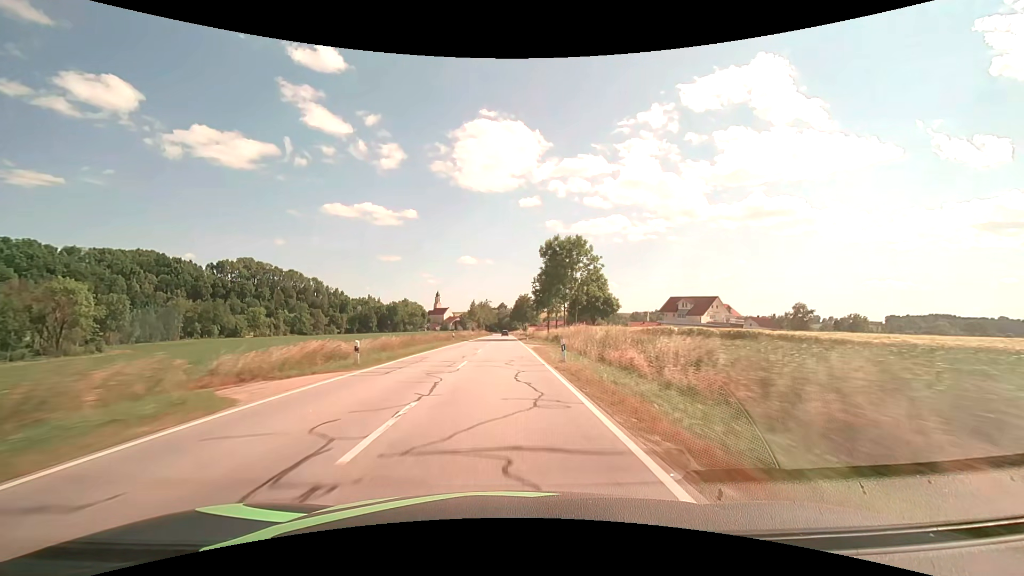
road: secondary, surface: asphalt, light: Day
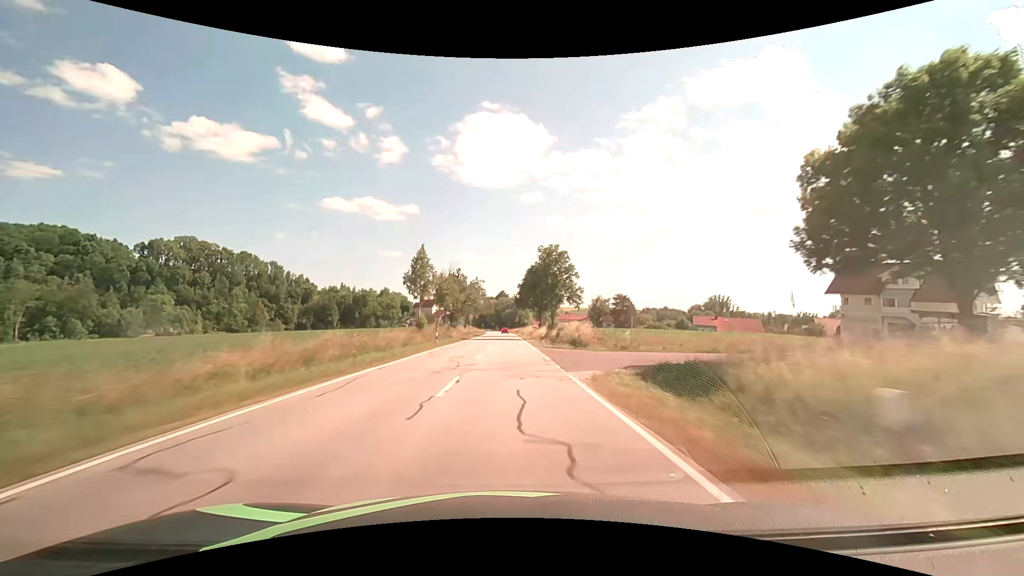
(-0.3, +79.3) m; 0°
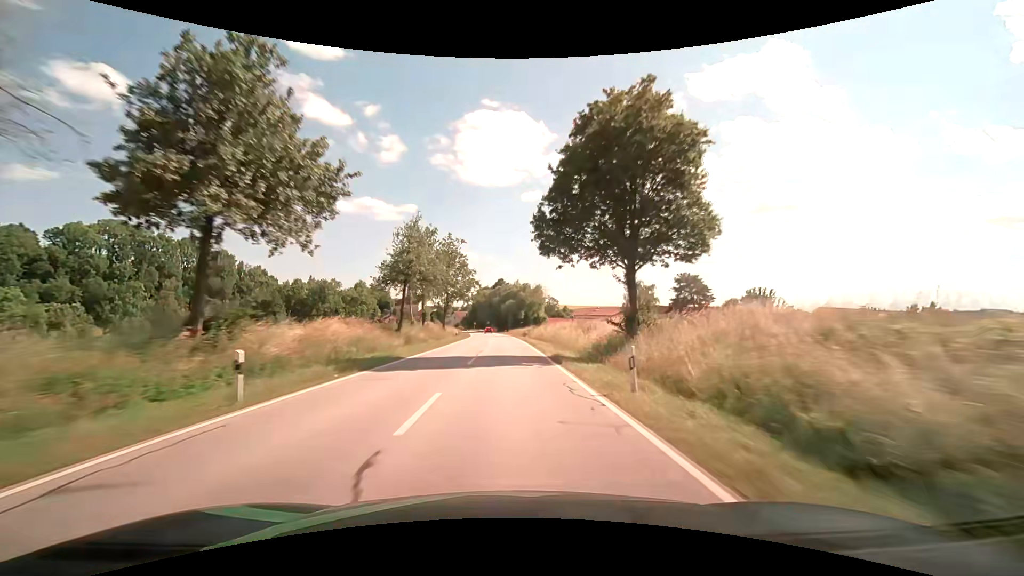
(+0.2, +63.2) m; 0°
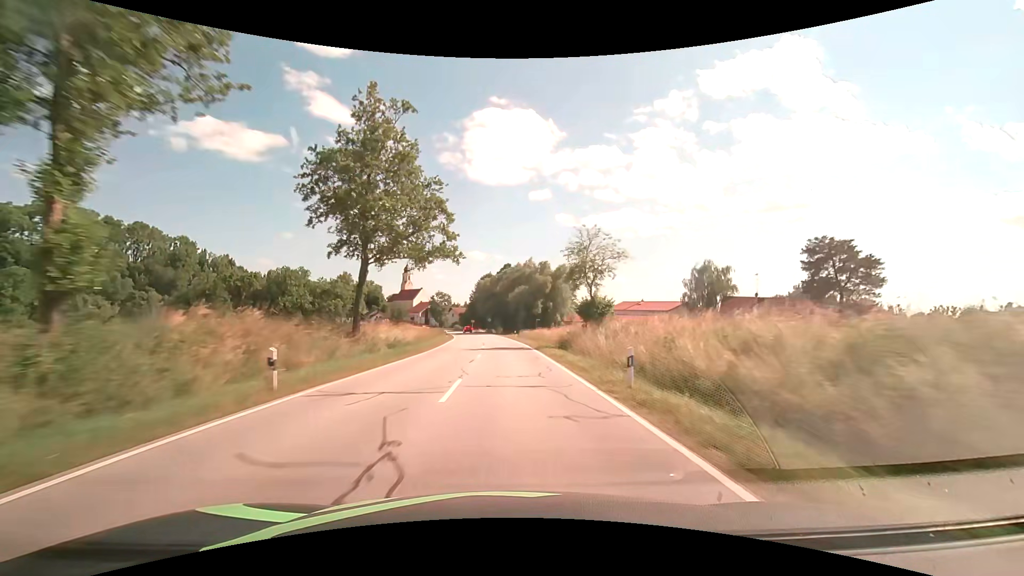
(-0.3, +44.8) m; -1°
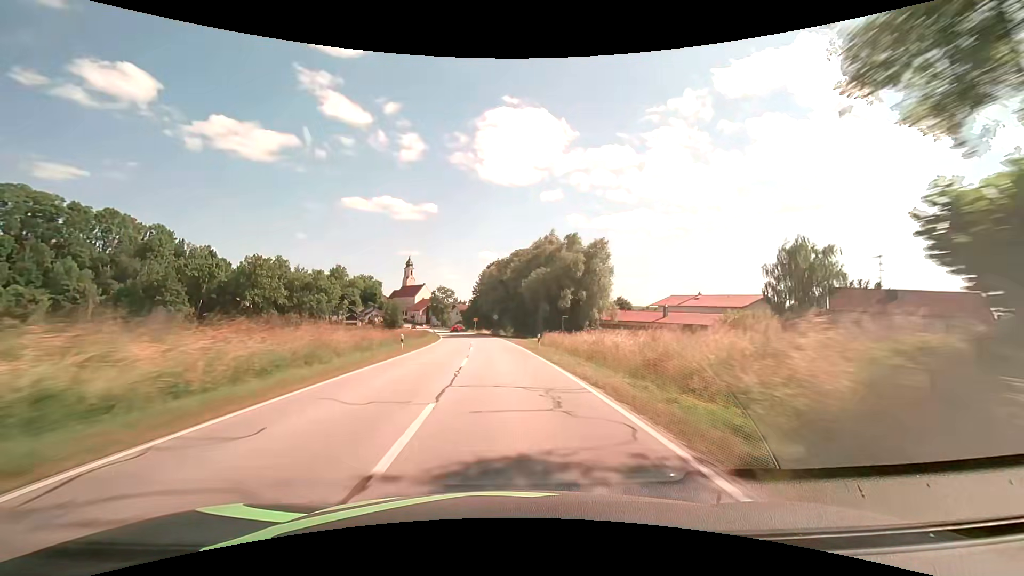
(-0.3, +28.2) m; -1°
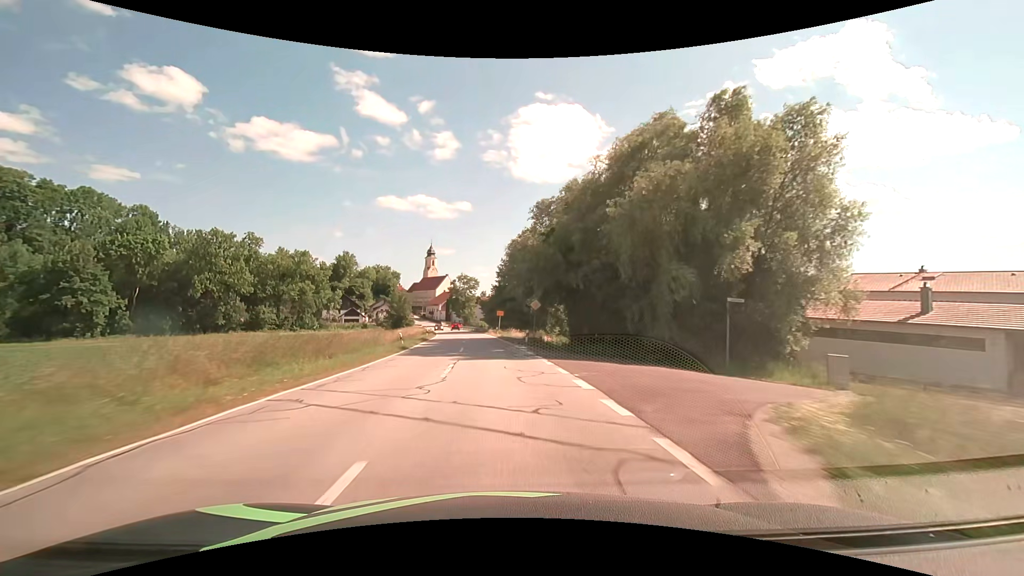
(-1.3, +39.4) m; -4°
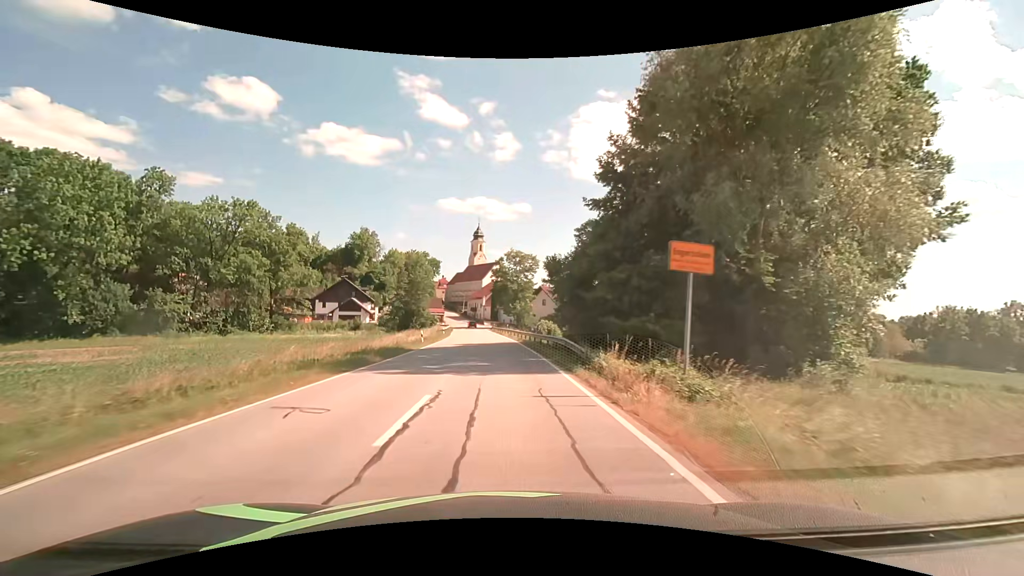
(-3.1, +54.4) m; -7°
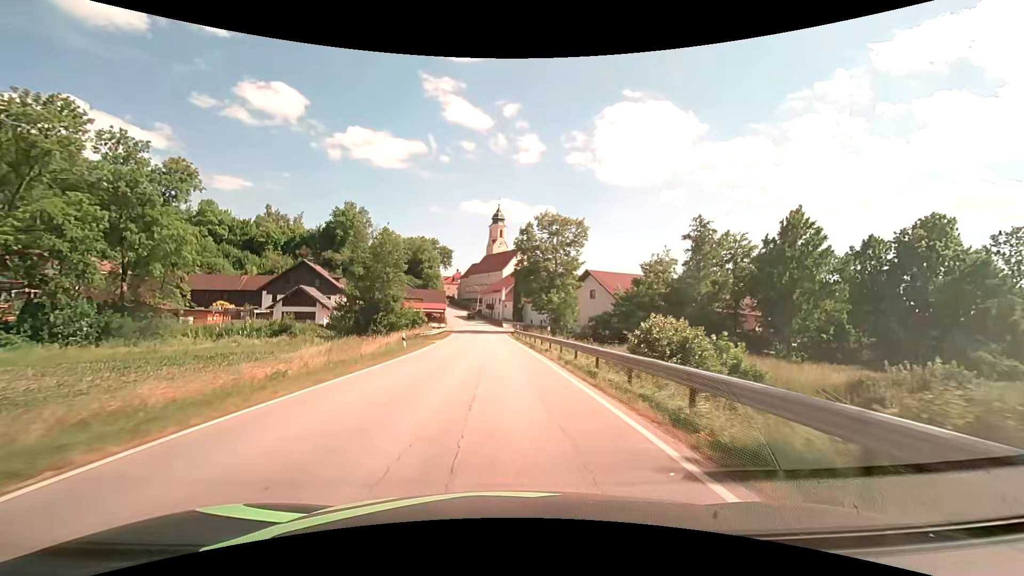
(-1.0, +36.6) m; -3°
(0, +10) (0, +20) (0, +30) (-1, +40) (-1, +50) (-2, +60) (-2, +70) (-3, +80) (-4, +90) (-5, +100) m
